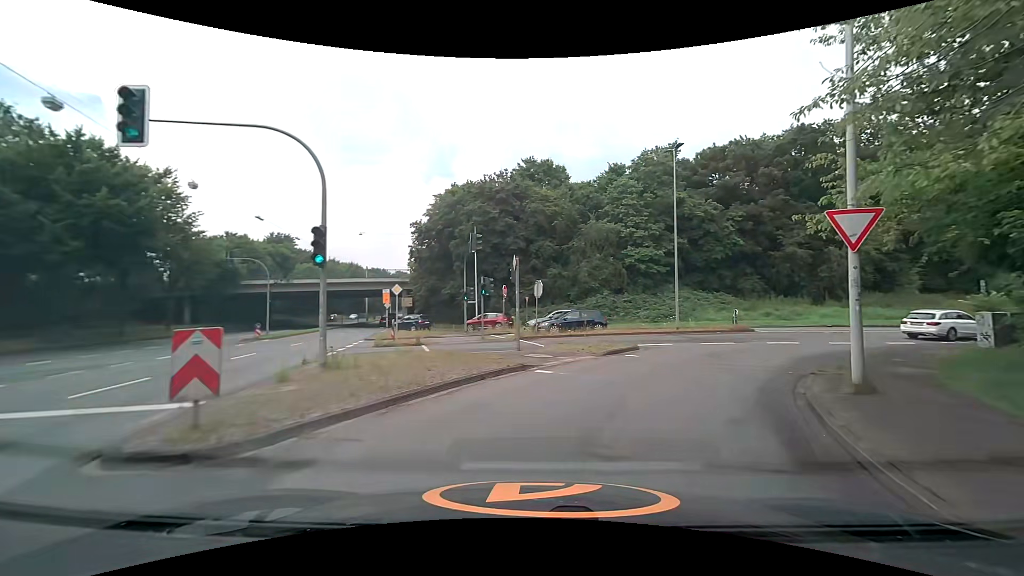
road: primary_link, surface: asphalt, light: Day
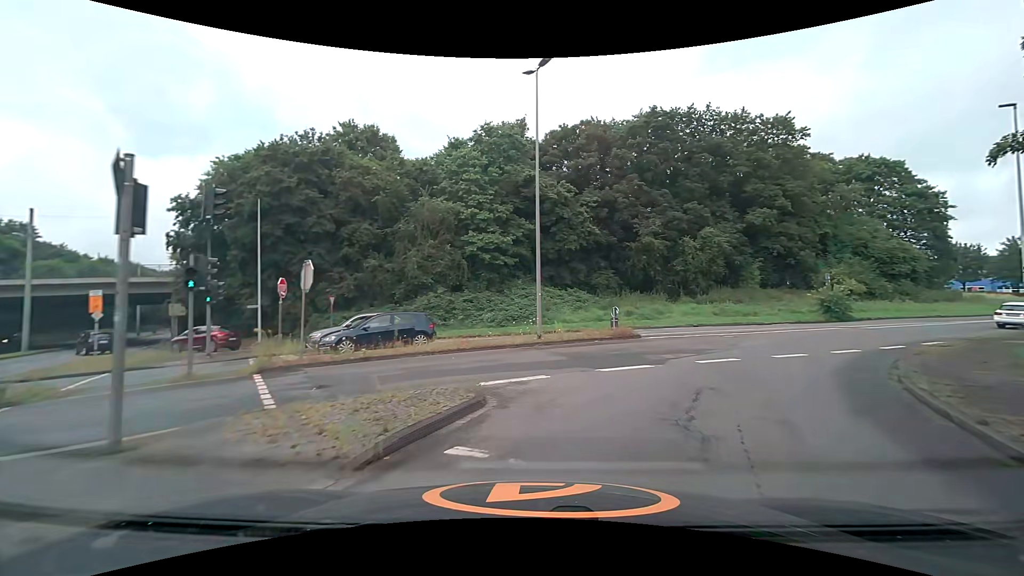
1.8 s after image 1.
(+1.7, +10.7) m; +18°
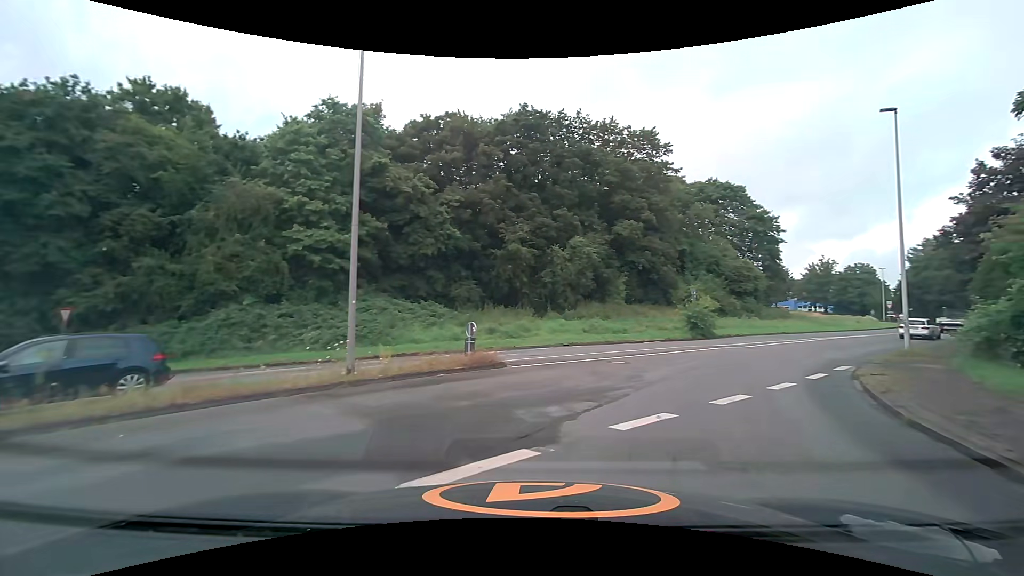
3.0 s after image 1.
(+0.8, +6.5) m; +16°
(+2, +10) (+7, +18) (+14, +26) (+21, +33) (+28, +40) (+35, +47) (+42, +54) (+49, +62) (+55, +69) (+60, +78) m
